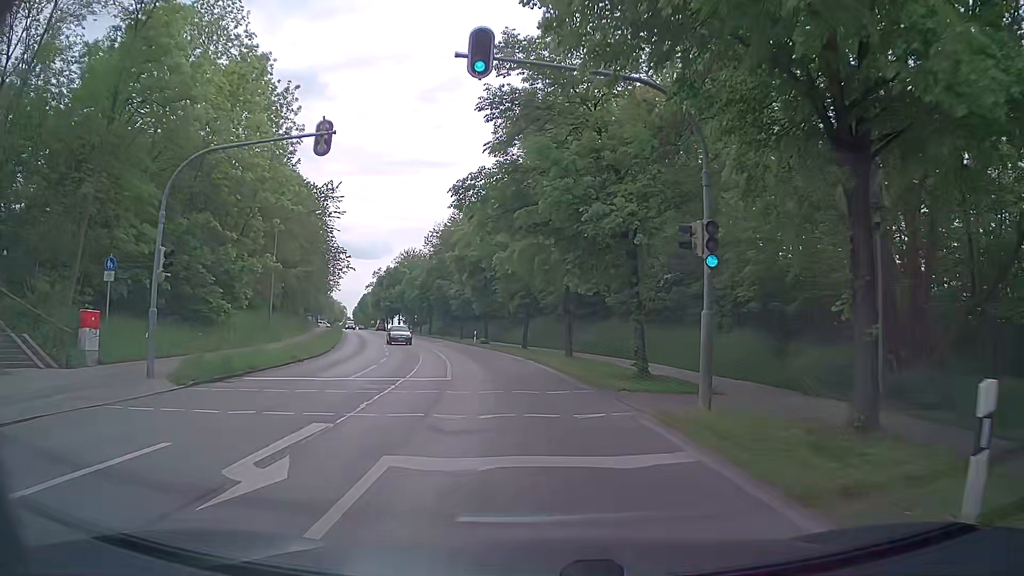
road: secondary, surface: asphalt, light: Day
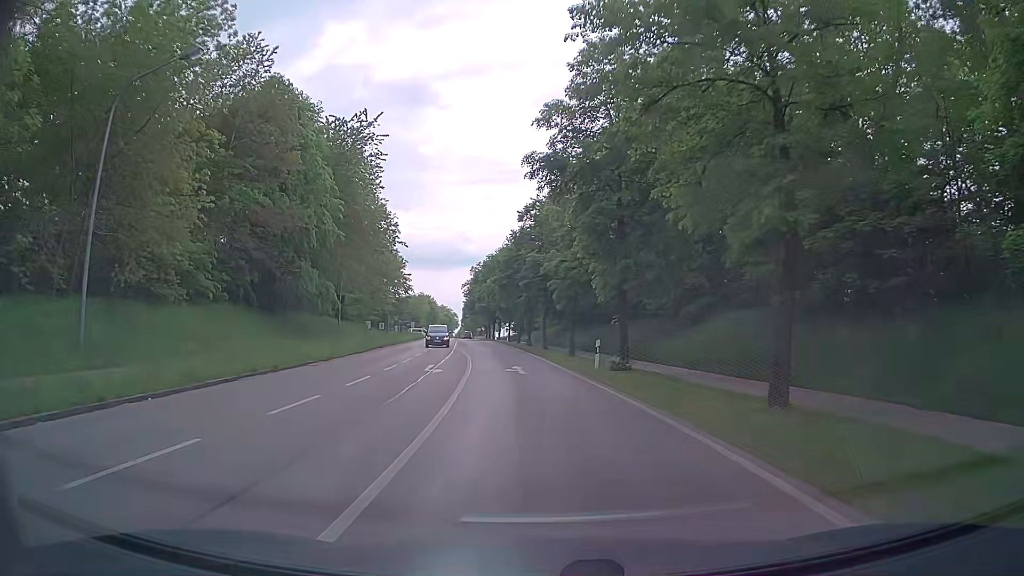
(-2.3, +30.4) m; -10°
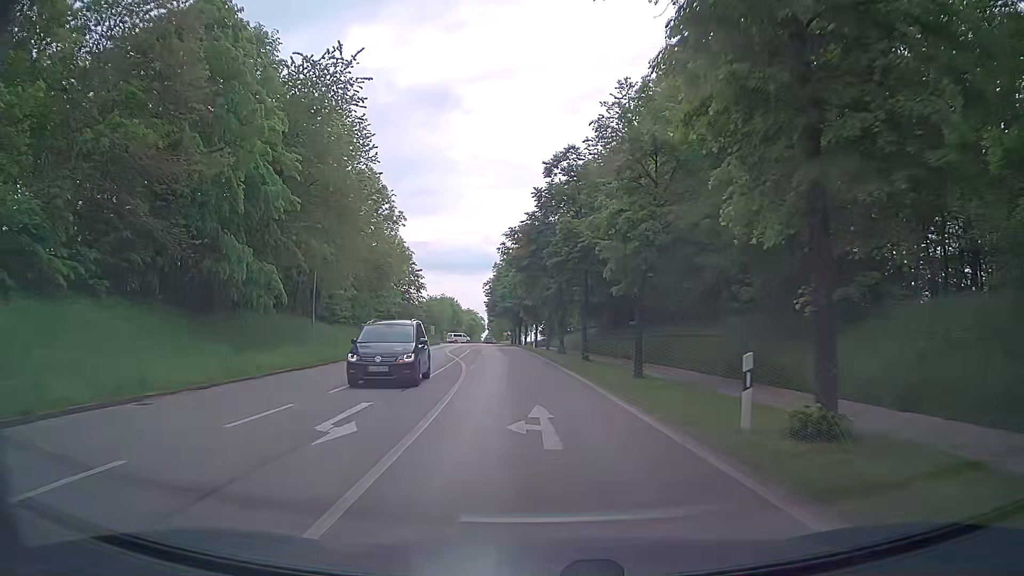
(-0.2, +13.9) m; -2°
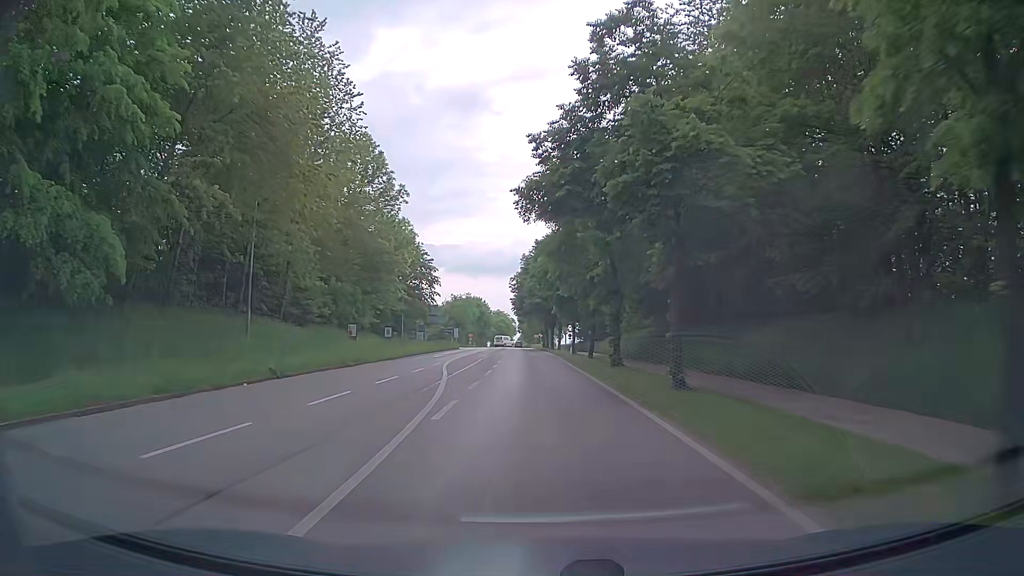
(-0.3, +14.7) m; -3°
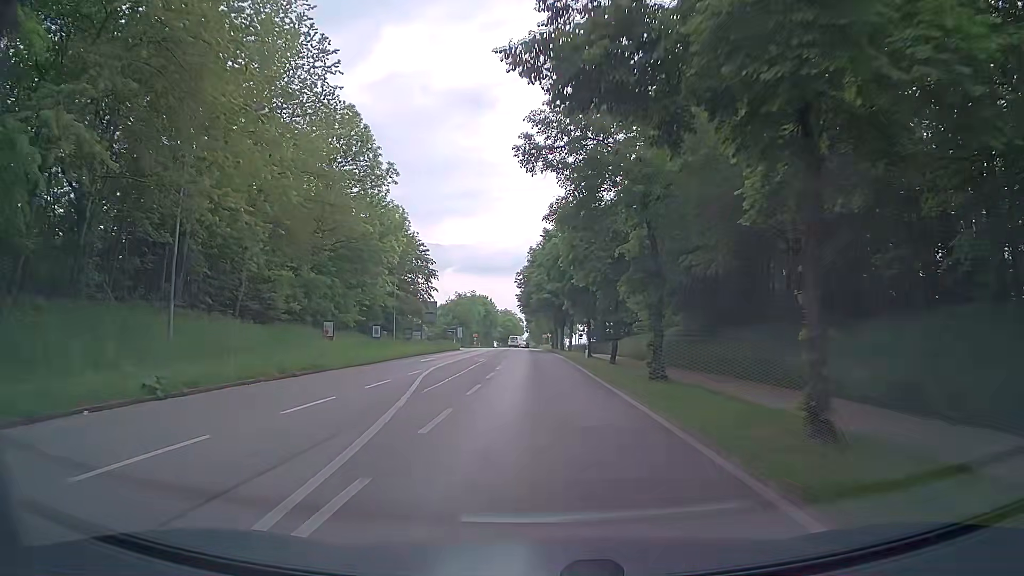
(+0.1, +7.7) m; 0°
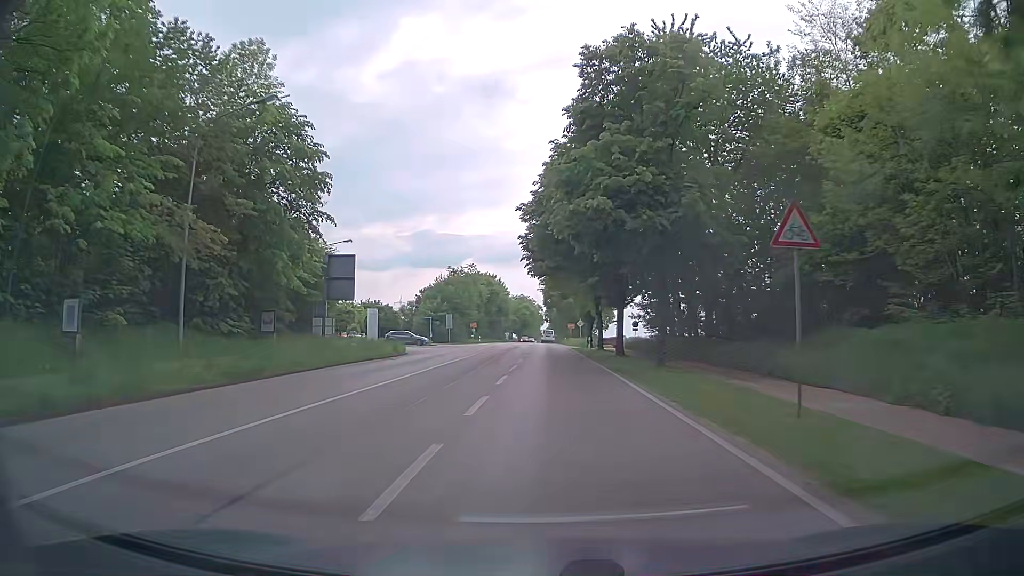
(-0.7, +40.6) m; -2°
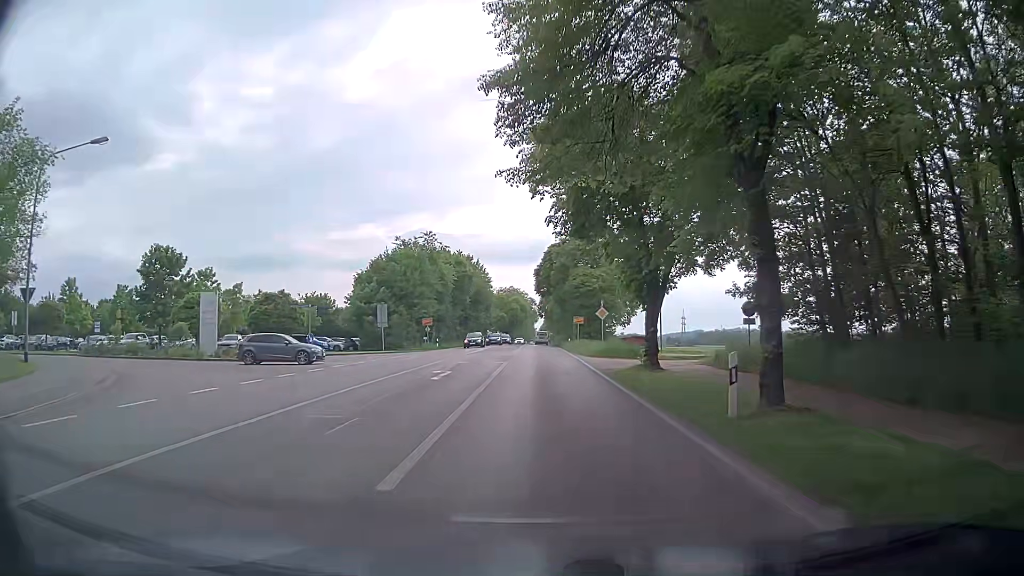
(+0.2, +35.1) m; +1°
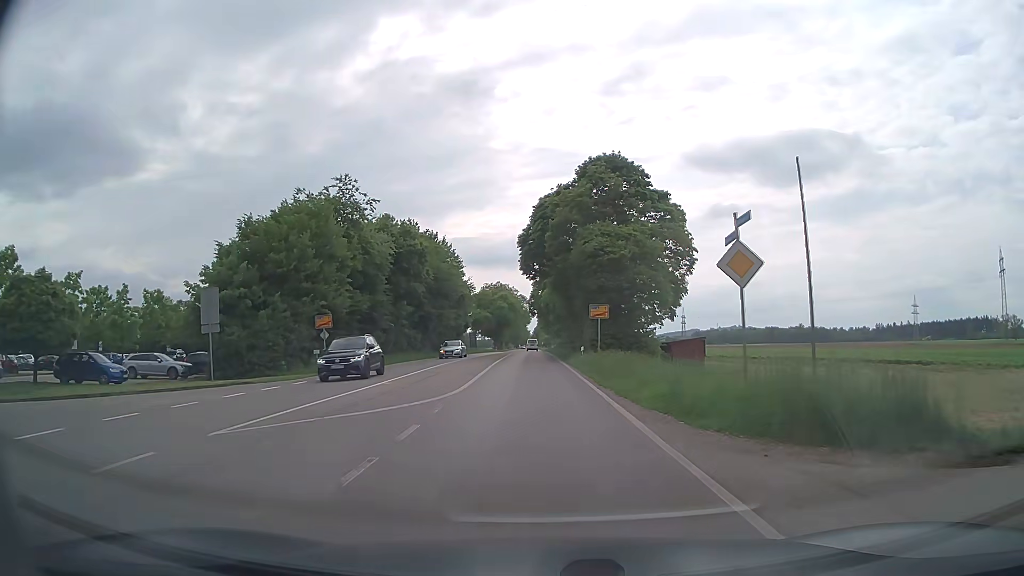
(+0.1, +29.9) m; +1°
(0, +10) (0, +20) (0, +30) (0, +40) (-1, +50) (-1, +60) (-1, +70) (-1, +80) (-2, +90) (-2, +100) m
